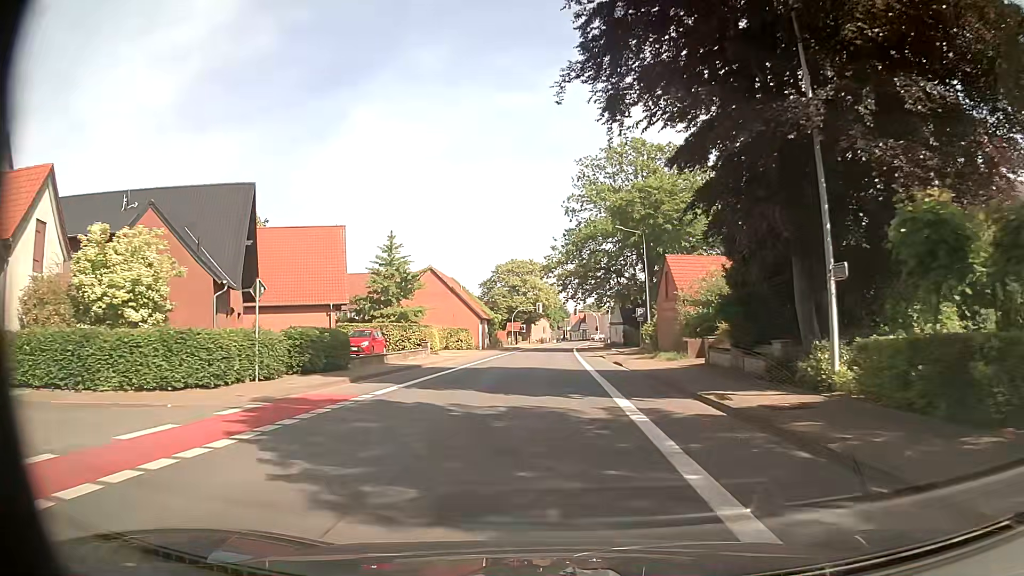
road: secondary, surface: asphalt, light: Day
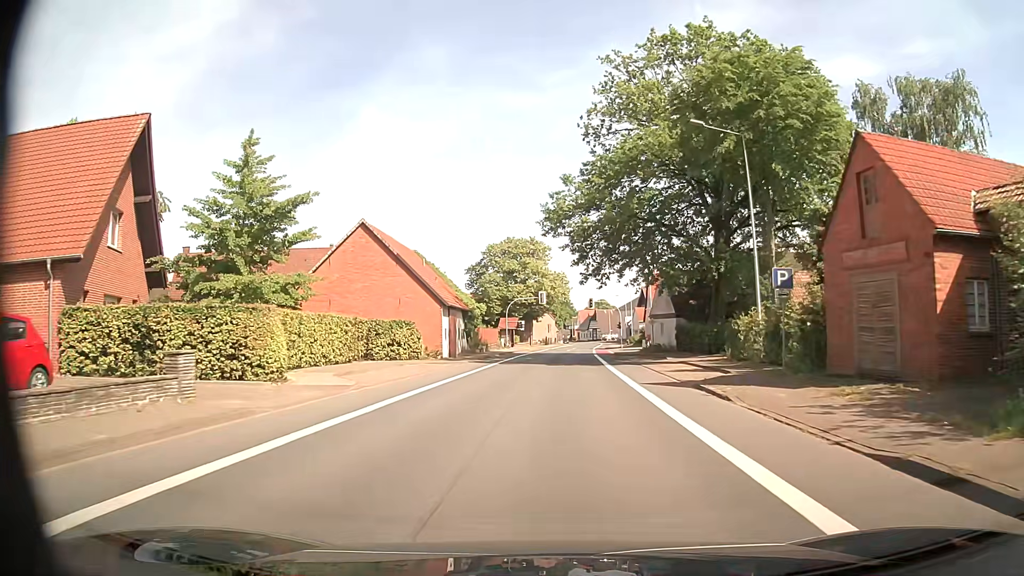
(0.0, +27.8) m; 0°
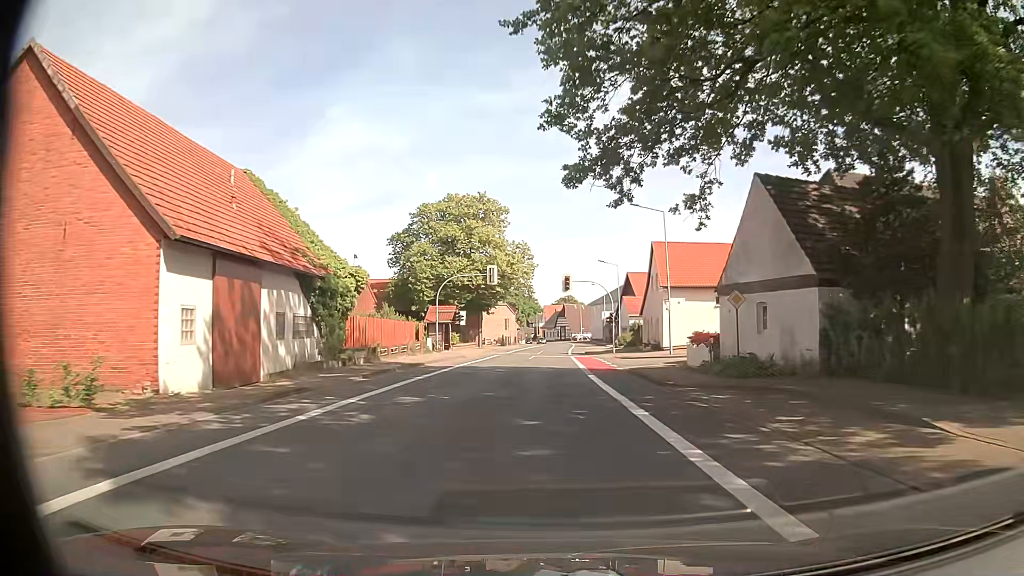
(+0.9, +29.5) m; +3°
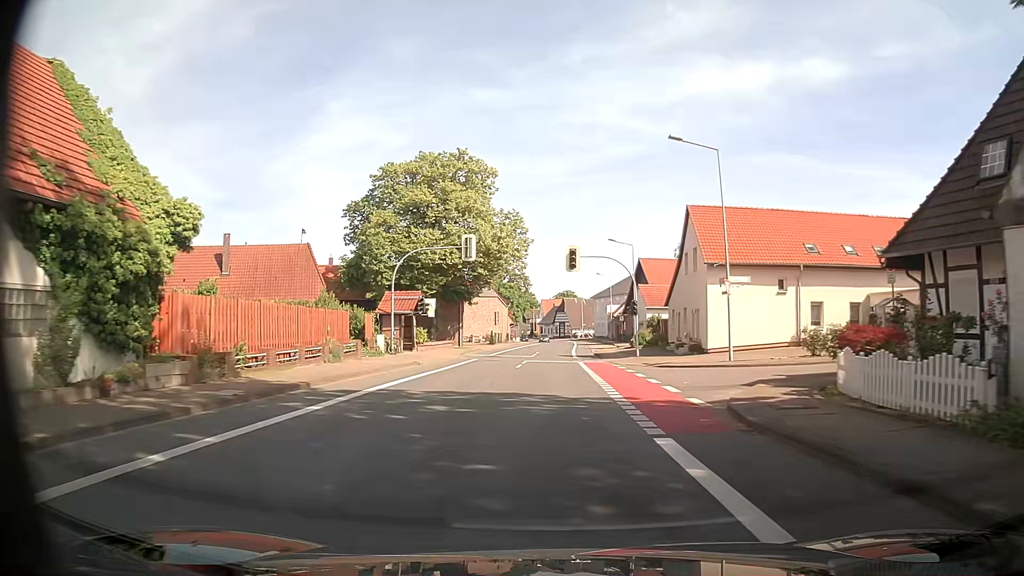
(+0.1, +15.3) m; 0°
(0, +10) (0, +20) (0, +30) (0, +40) (0, +50) (+1, +60) (+1, +70) (+2, +80) (+2, +90) (+2, +100) m
